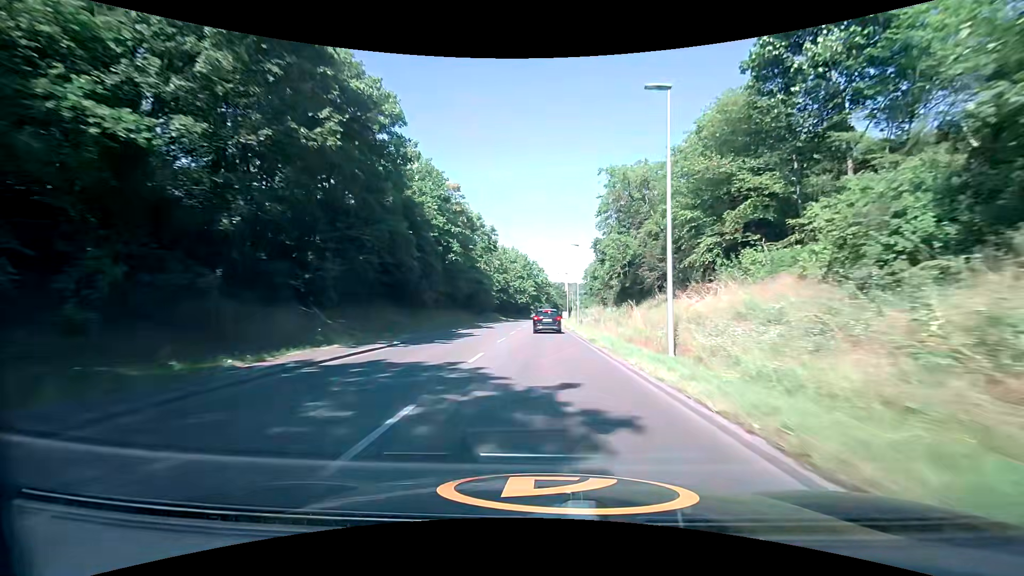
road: secondary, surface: asphalt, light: Day
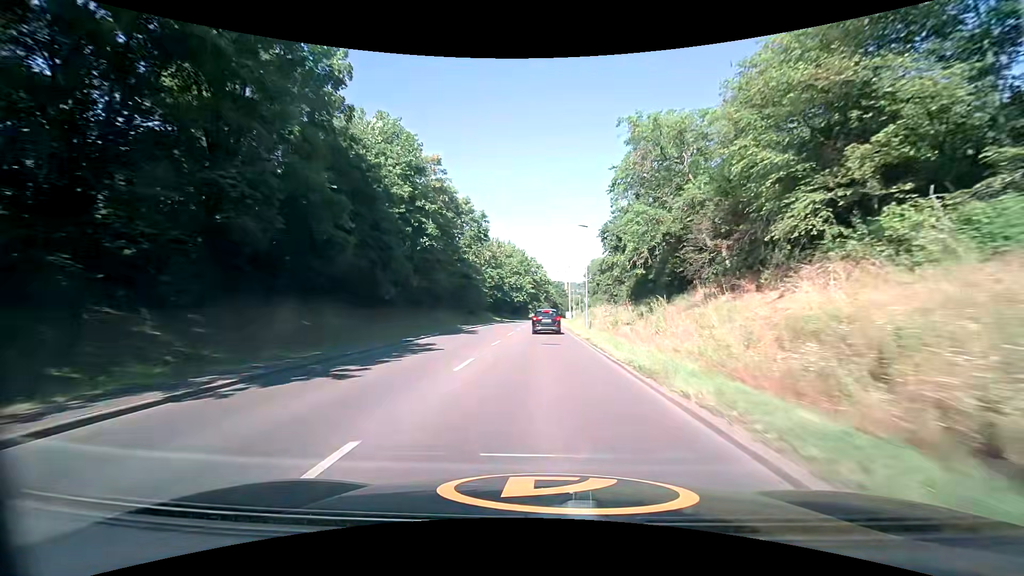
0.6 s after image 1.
(0.0, +10.8) m; 0°
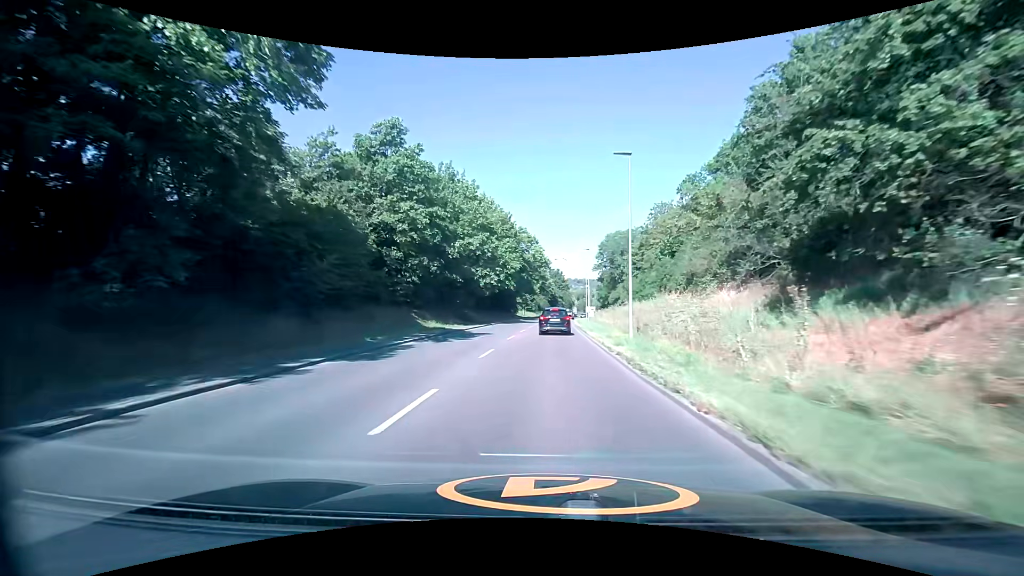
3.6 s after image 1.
(+0.1, +50.4) m; +1°
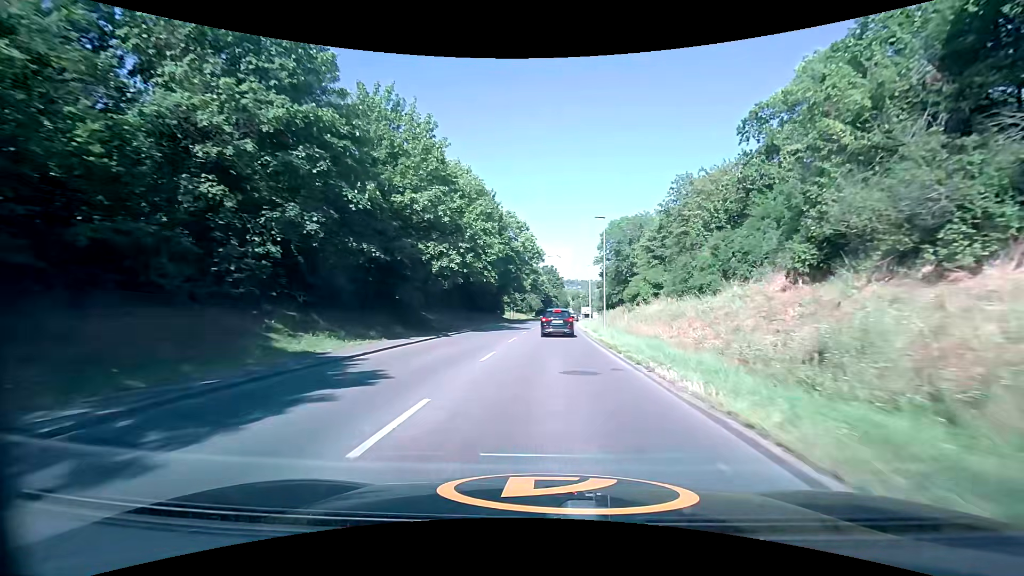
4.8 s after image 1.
(0.0, +18.7) m; +1°
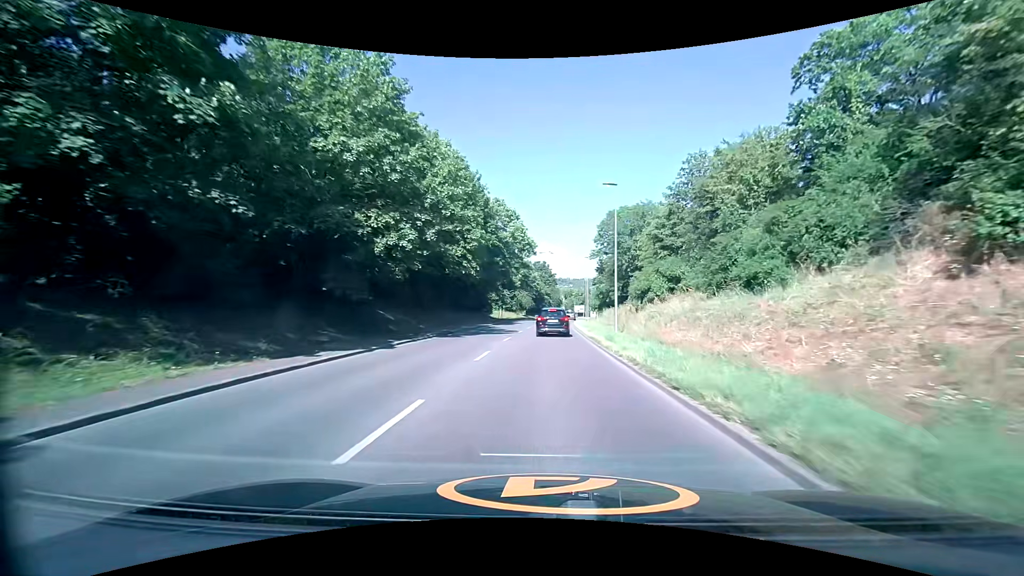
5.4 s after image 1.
(0.0, +9.1) m; +1°
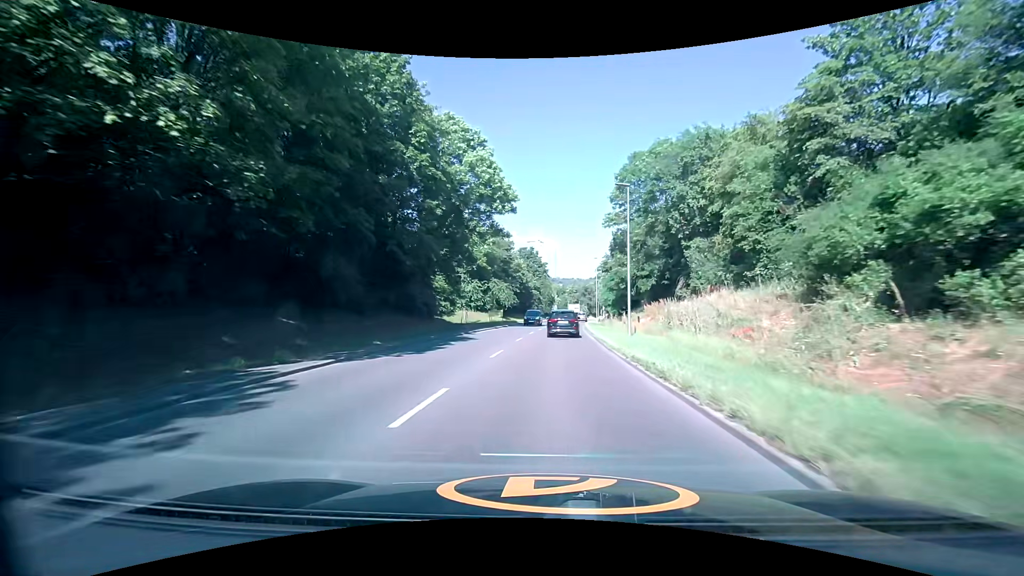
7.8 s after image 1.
(+0.6, +34.4) m; +1°
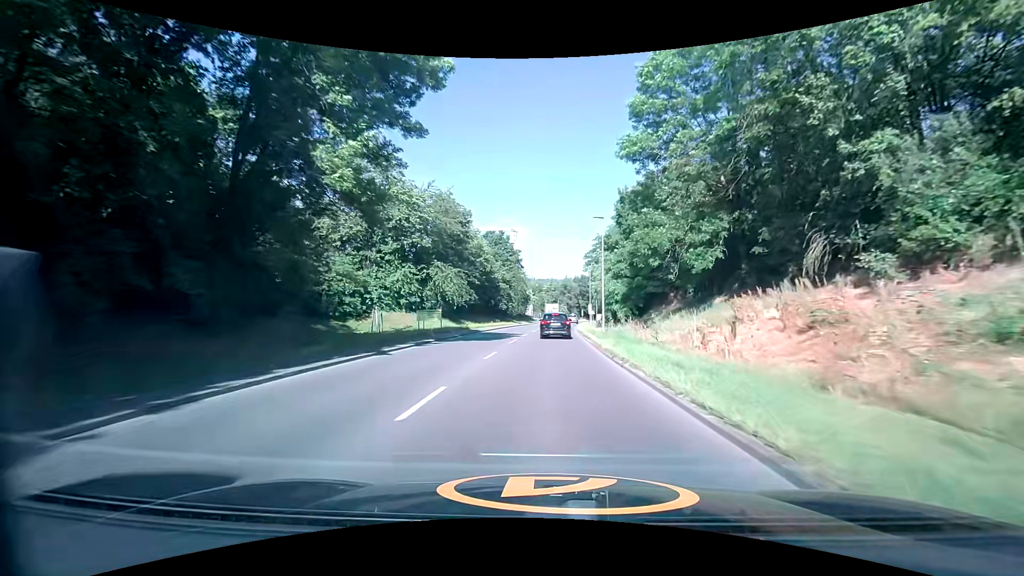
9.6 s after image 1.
(+0.8, +26.5) m; +3°
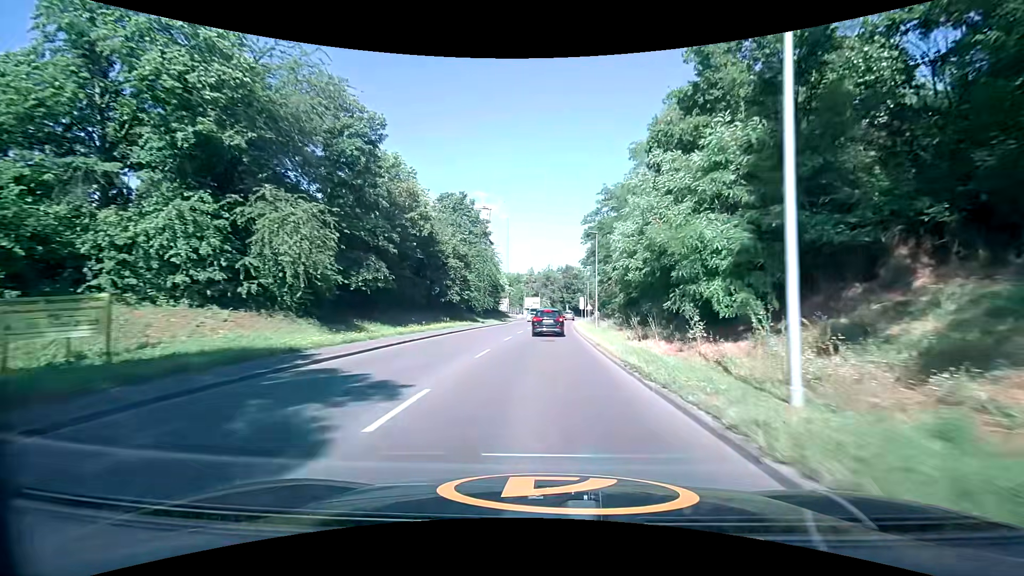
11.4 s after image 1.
(+0.5, +27.7) m; +3°
